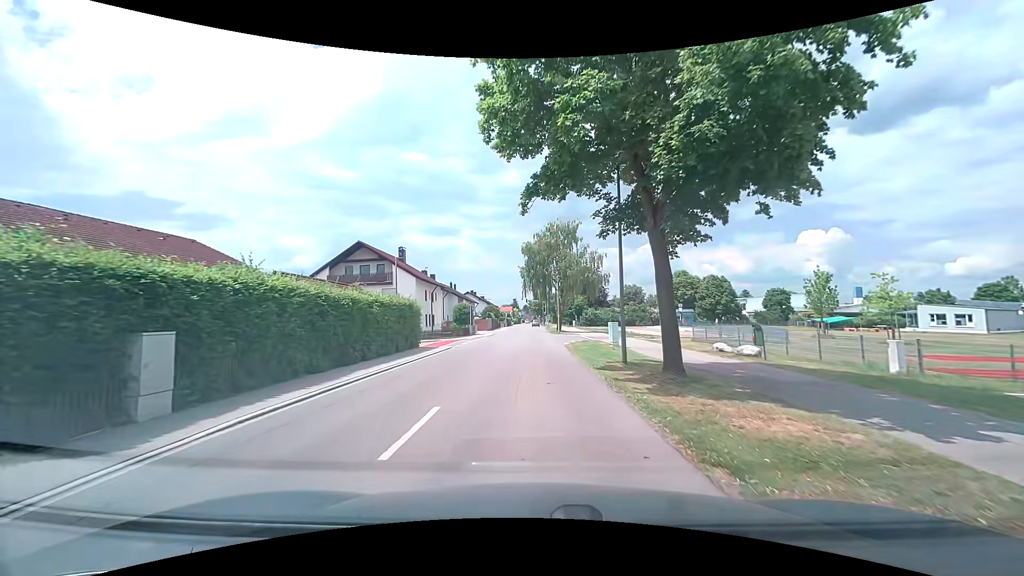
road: tertiary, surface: asphalt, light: Day
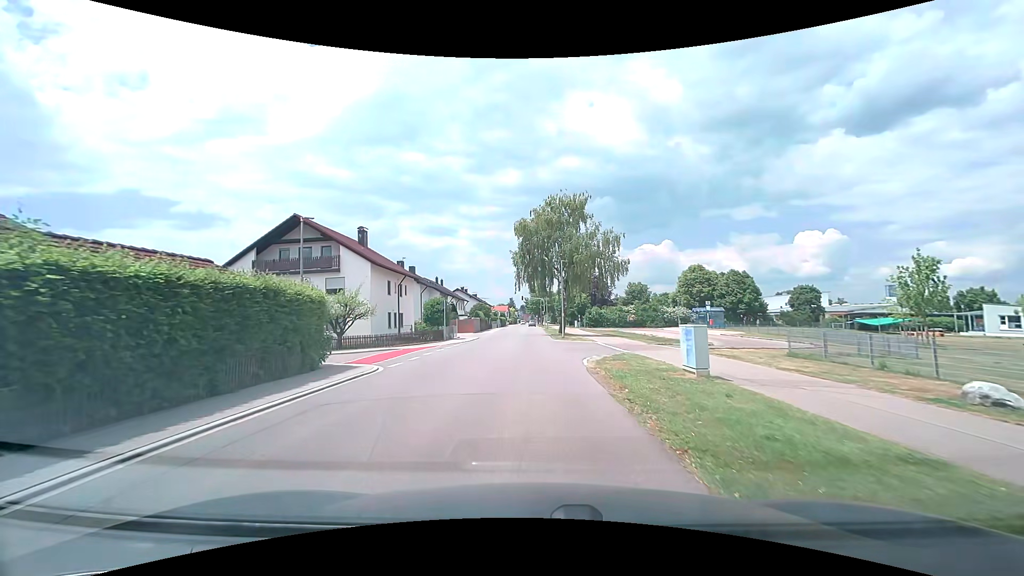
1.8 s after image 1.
(0.0, +13.7) m; 0°
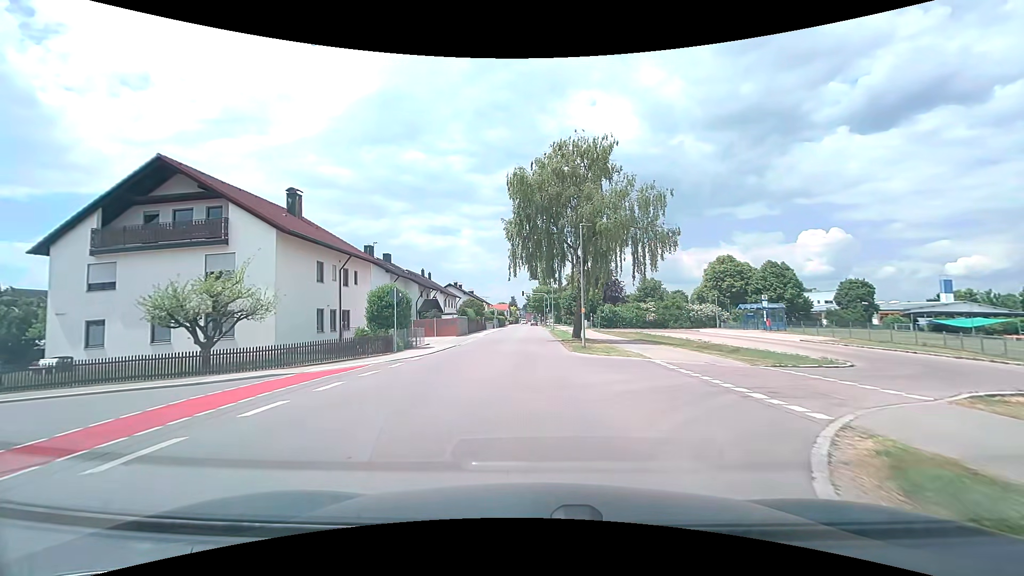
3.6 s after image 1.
(-0.2, +14.9) m; -1°
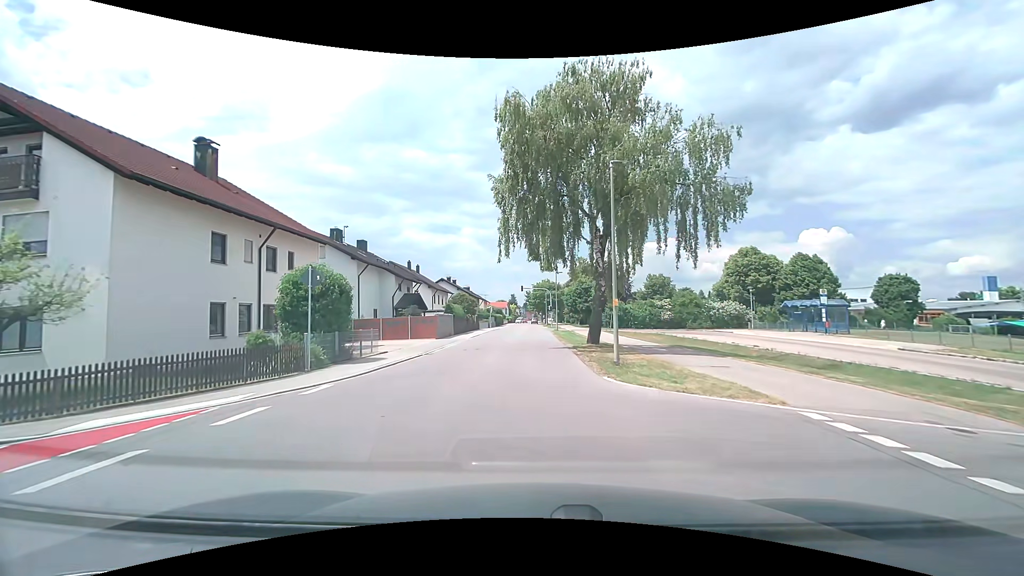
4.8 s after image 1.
(0.0, +9.7) m; 0°
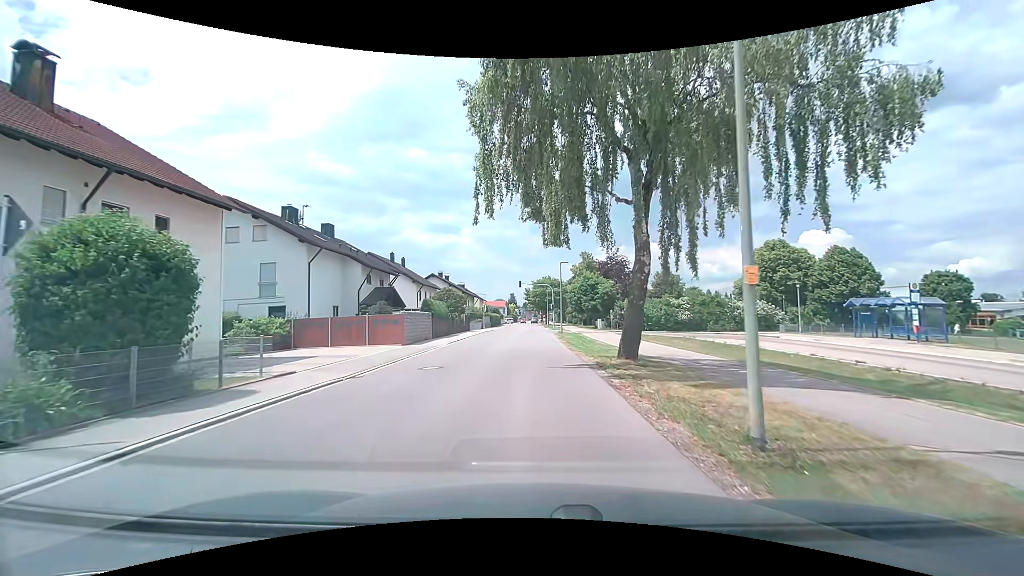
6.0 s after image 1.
(0.0, +9.2) m; 0°
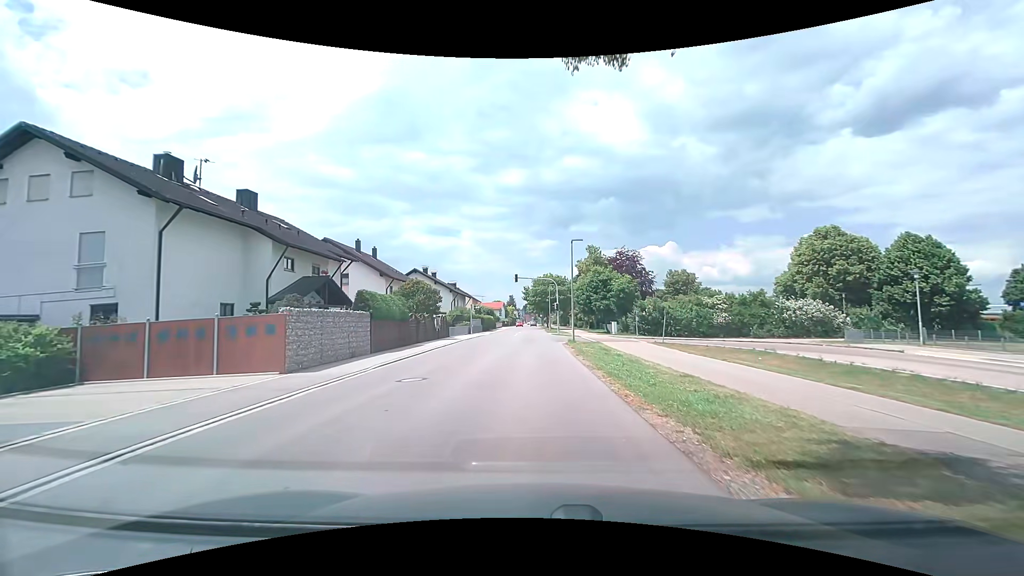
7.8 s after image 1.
(0.0, +13.2) m; 0°
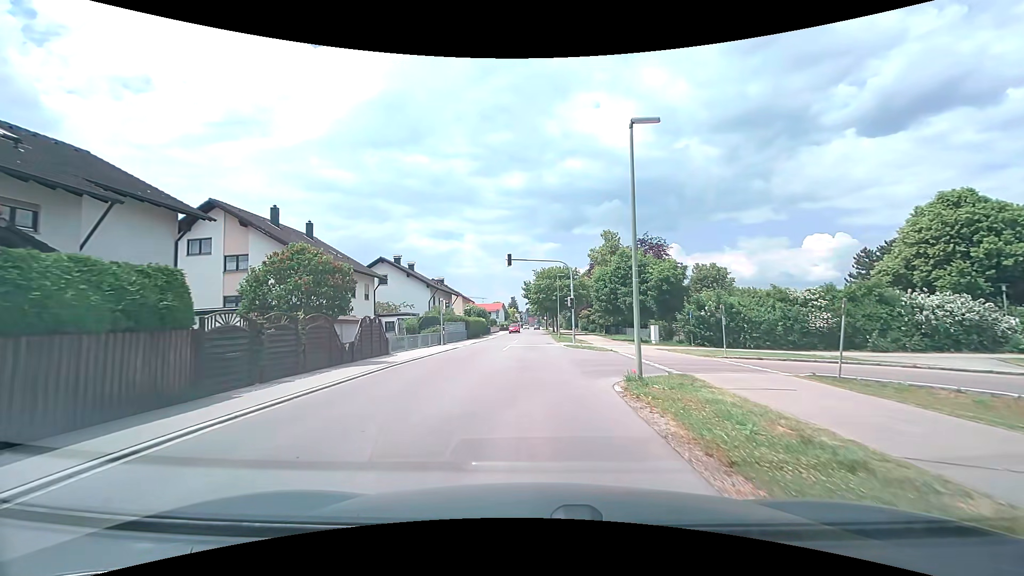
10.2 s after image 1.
(0.0, +18.2) m; 0°
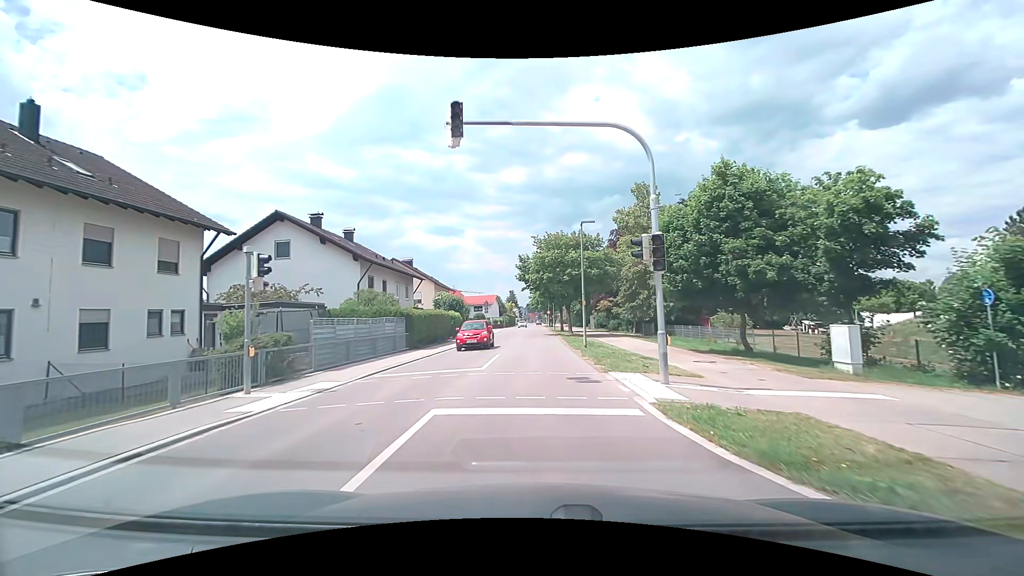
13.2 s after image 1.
(-0.1, +24.0) m; 0°
(0, +10) (0, +20) (0, +30) (0, +40) (0, +50) (0, +60) (0, +70) (0, +80) (0, +90) (0, +100) m
